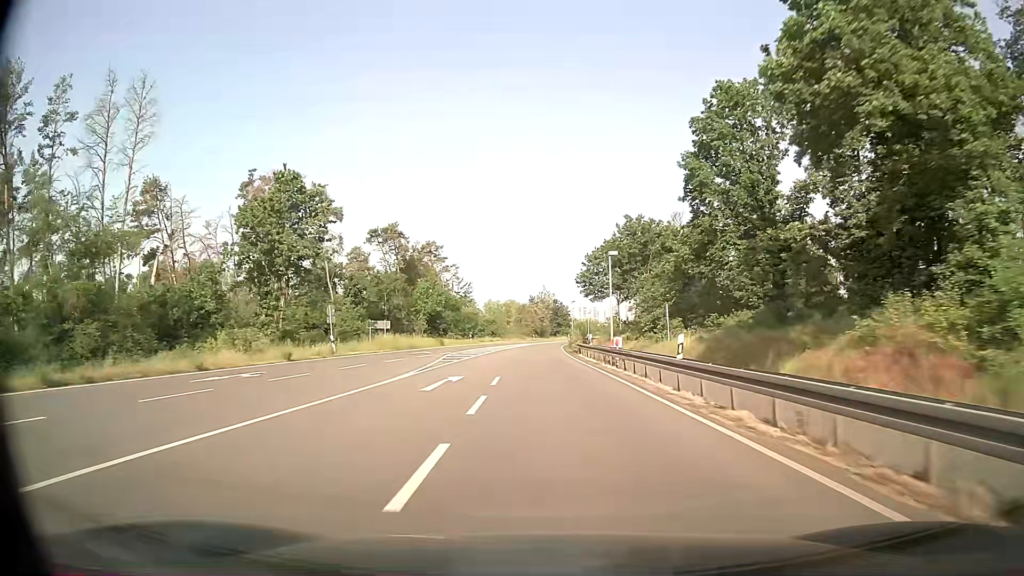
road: primary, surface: asphalt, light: Day
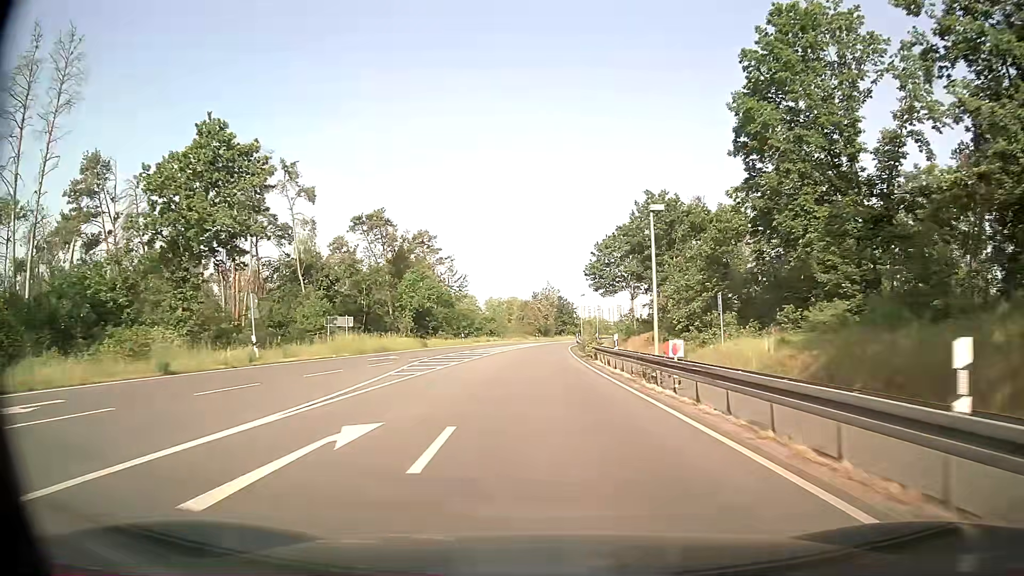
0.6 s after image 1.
(0.0, +10.7) m; 0°
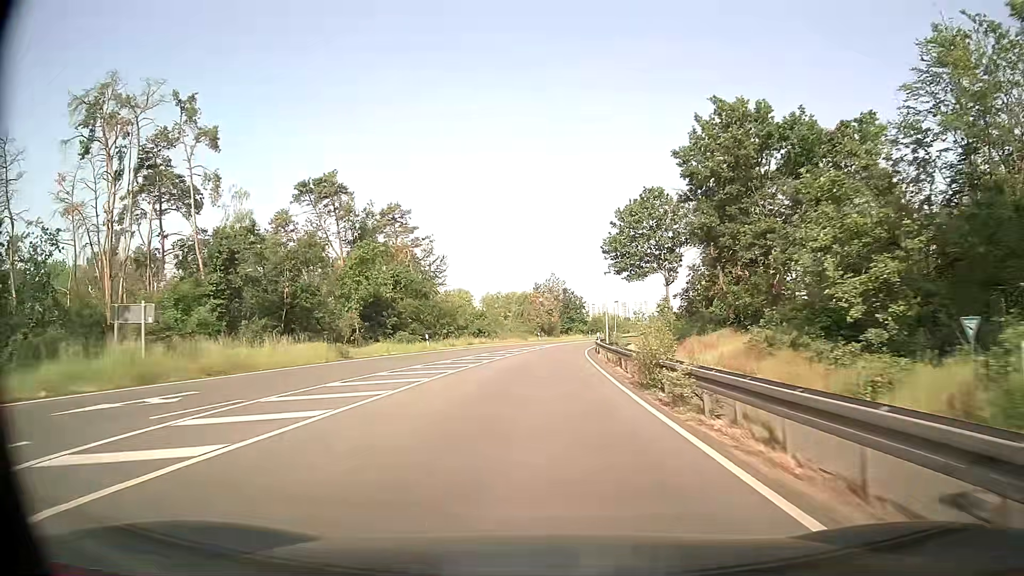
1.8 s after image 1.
(0.0, +21.4) m; 0°
(0, +10) (0, +20) (0, +30) (+1, +40) (+1, +50) (+2, +60) (+4, +70) (+5, +80) (+7, +89) (+10, +99) m
